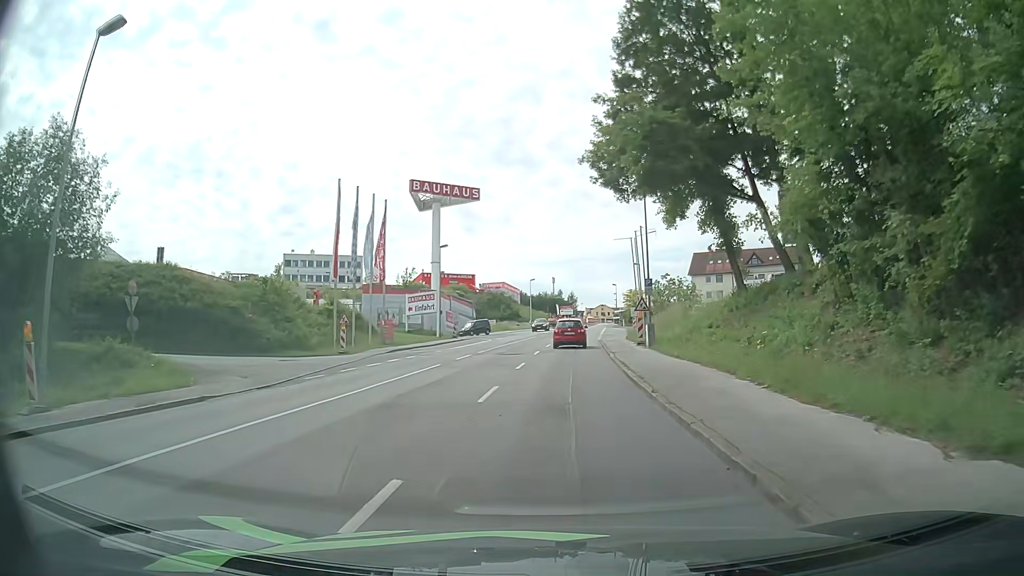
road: tertiary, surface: asphalt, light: Day
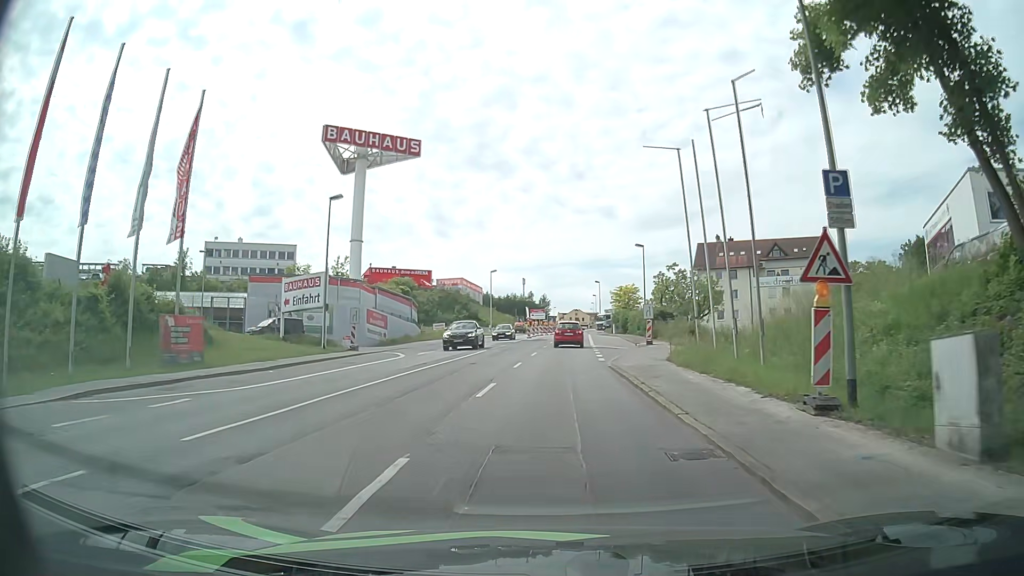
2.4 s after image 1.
(+0.5, +26.1) m; +3°
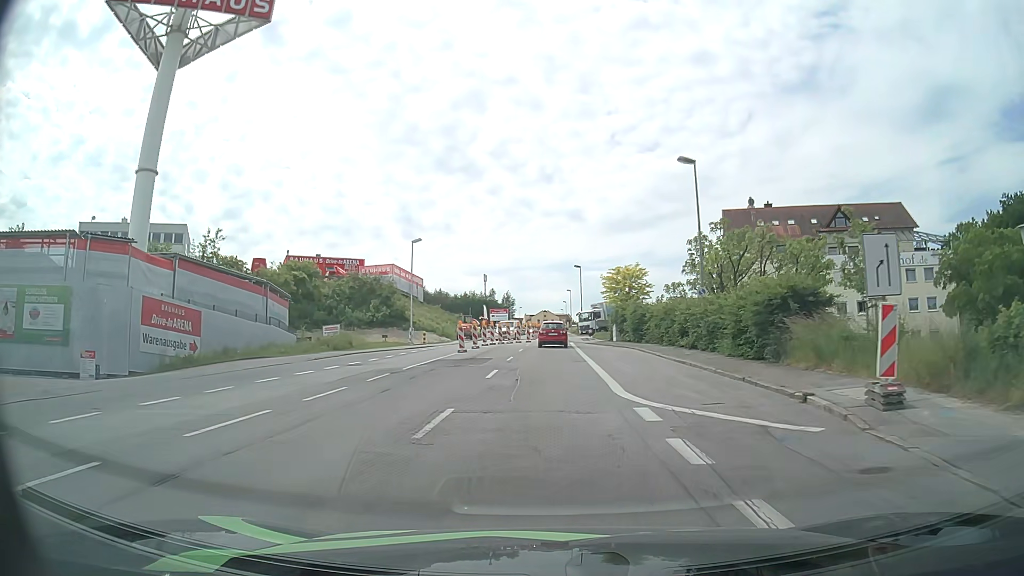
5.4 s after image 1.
(+0.6, +32.2) m; +2°
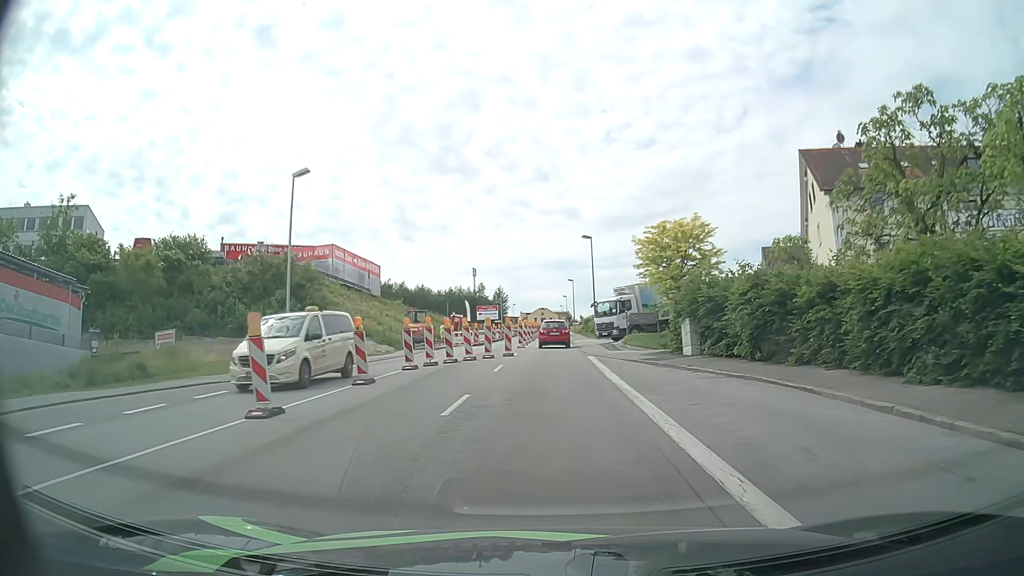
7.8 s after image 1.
(+0.1, +24.6) m; +1°
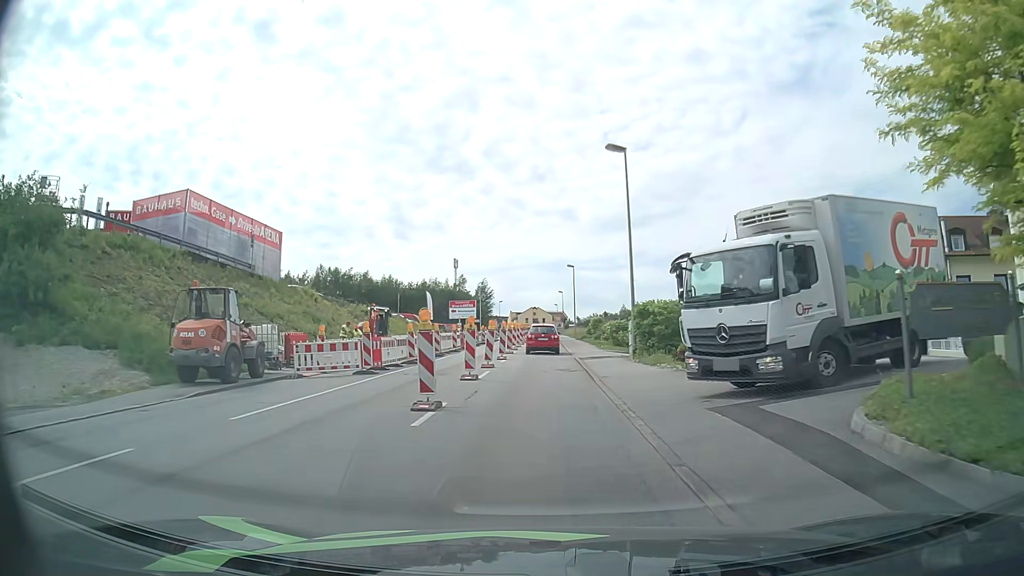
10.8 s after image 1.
(+0.2, +27.7) m; 0°
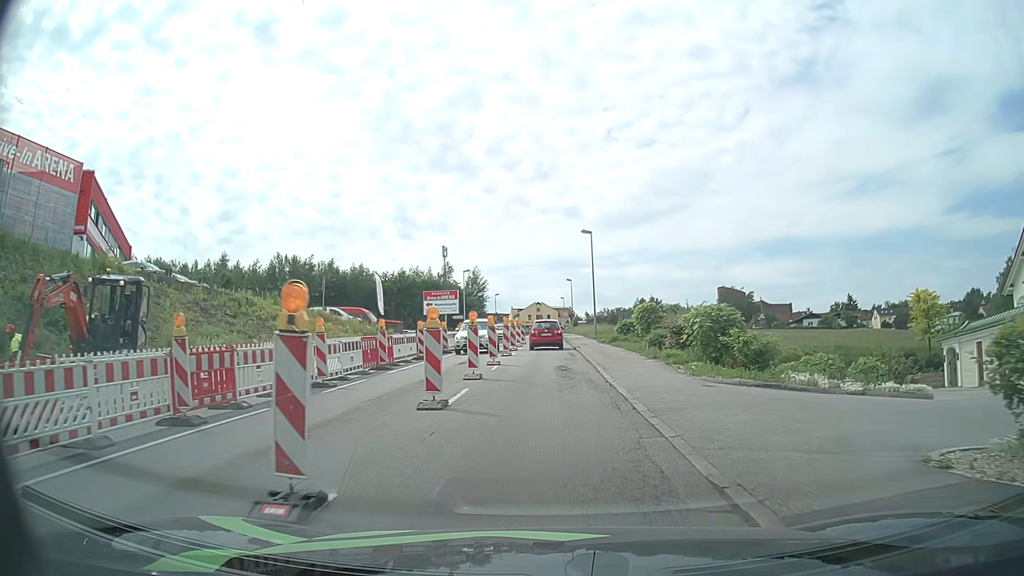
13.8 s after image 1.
(-0.1, +25.0) m; 0°
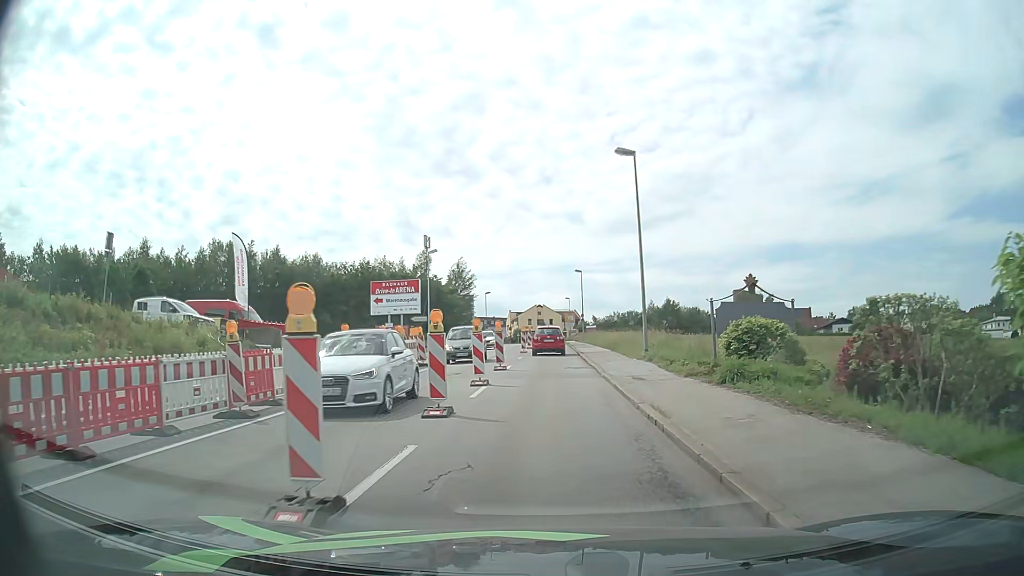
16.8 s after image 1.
(-0.1, +24.6) m; -1°
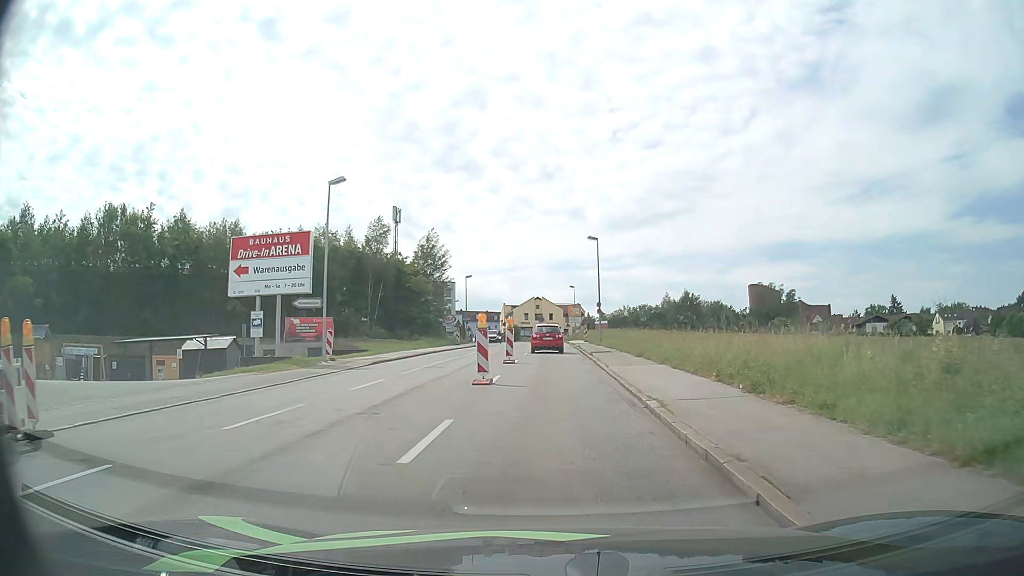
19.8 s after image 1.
(+0.1, +25.3) m; 0°
(0, +10) (0, +20) (0, +30) (0, +40) (0, +50) (0, +60) (-1, +70) (-1, +80) (-2, +90) (-2, +100) m
